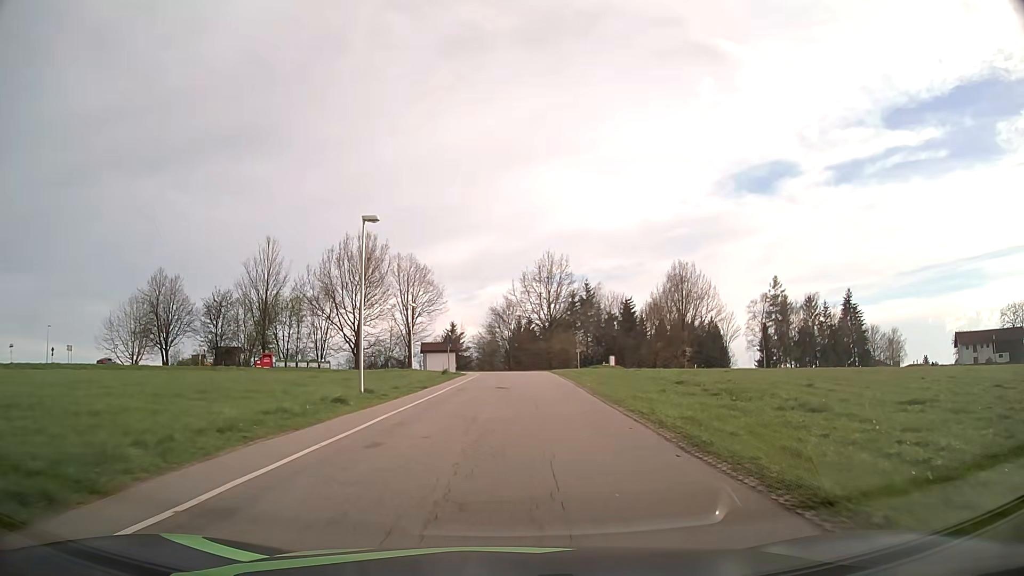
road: secondary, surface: asphalt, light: Day
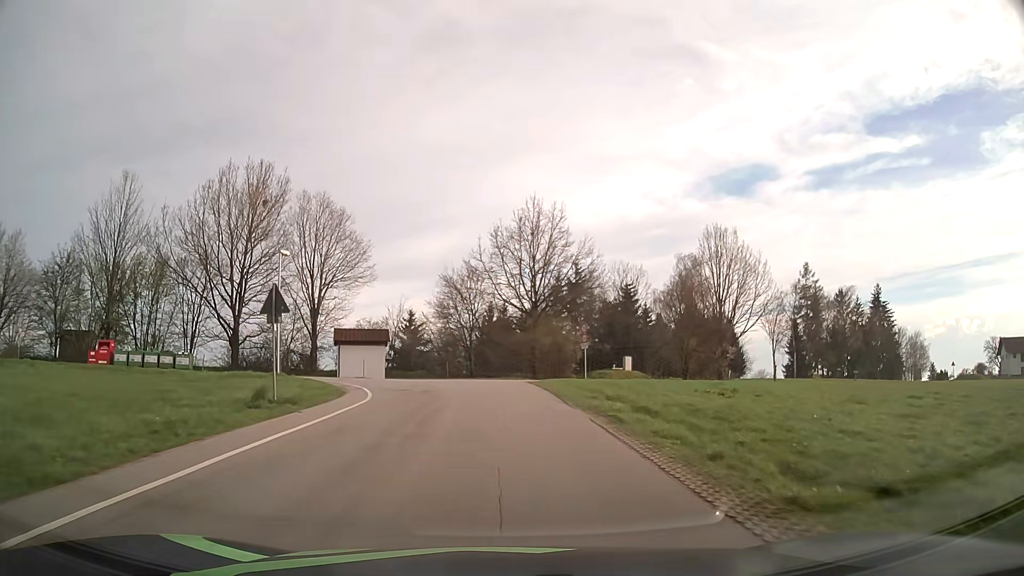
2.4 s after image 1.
(+1.0, +29.5) m; +3°
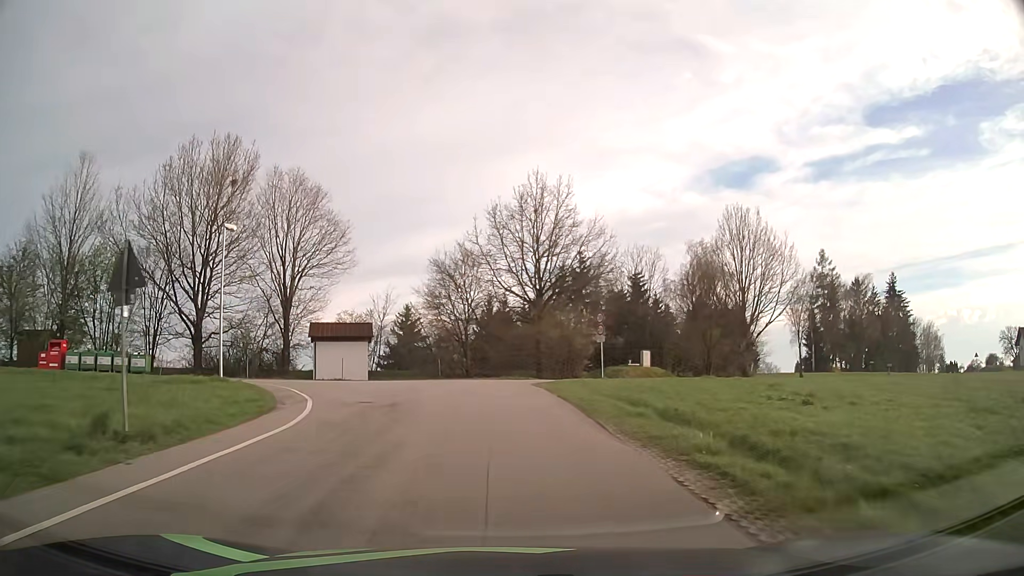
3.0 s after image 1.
(0.0, +6.7) m; 0°
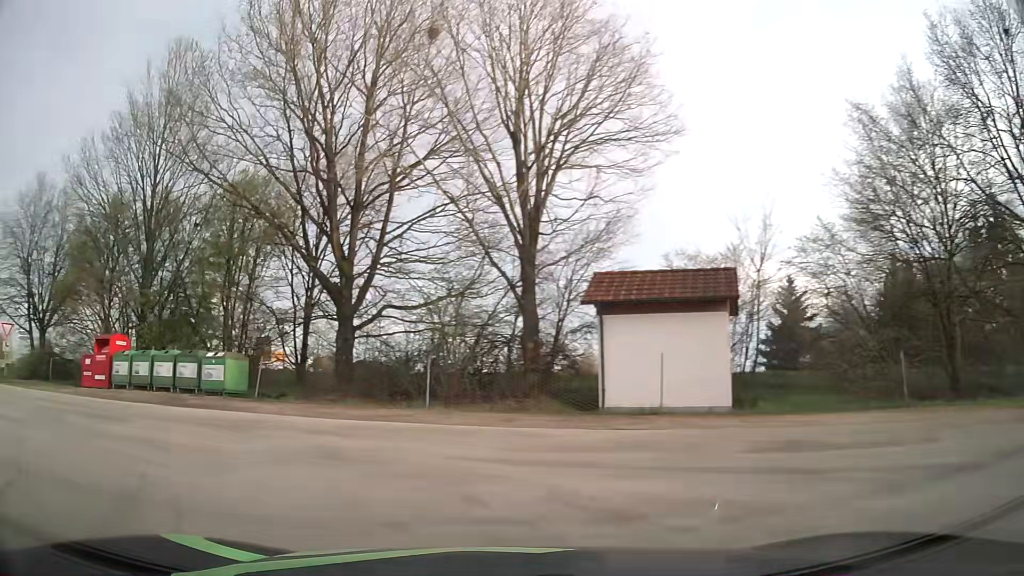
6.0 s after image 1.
(-3.7, +25.7) m; -32°
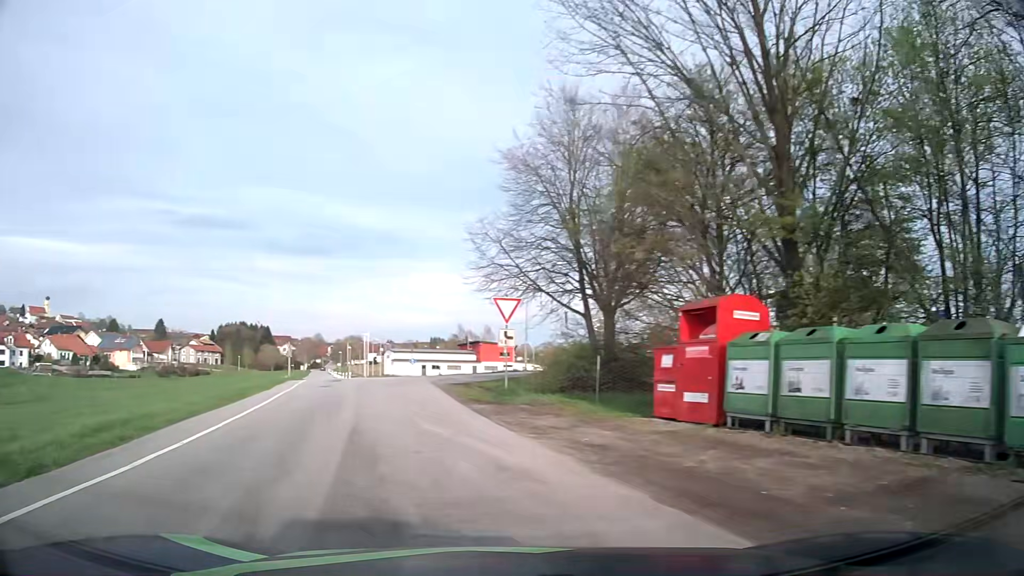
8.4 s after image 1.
(-7.4, +14.0) m; -55°
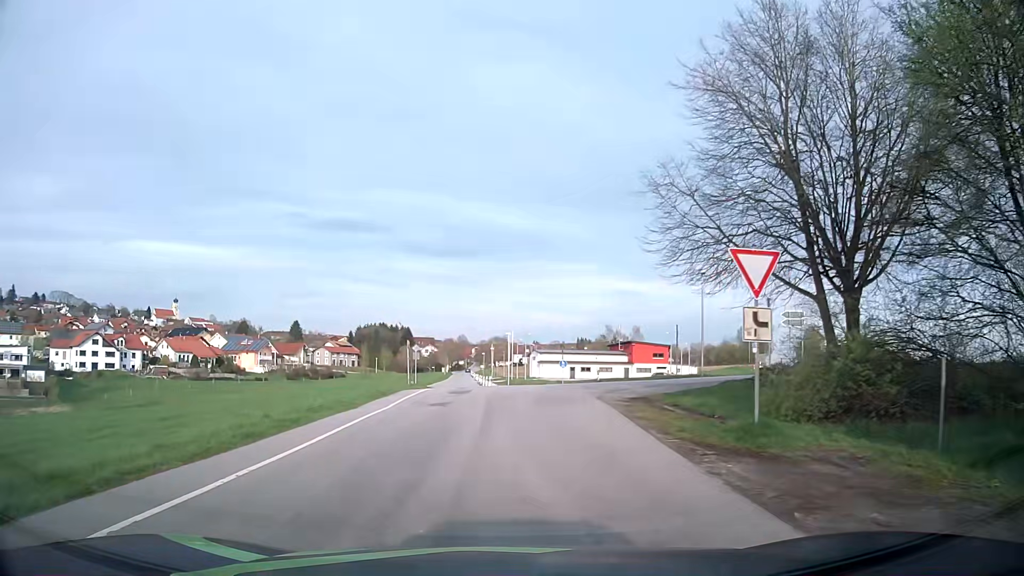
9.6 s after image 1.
(-1.3, +8.8) m; -12°
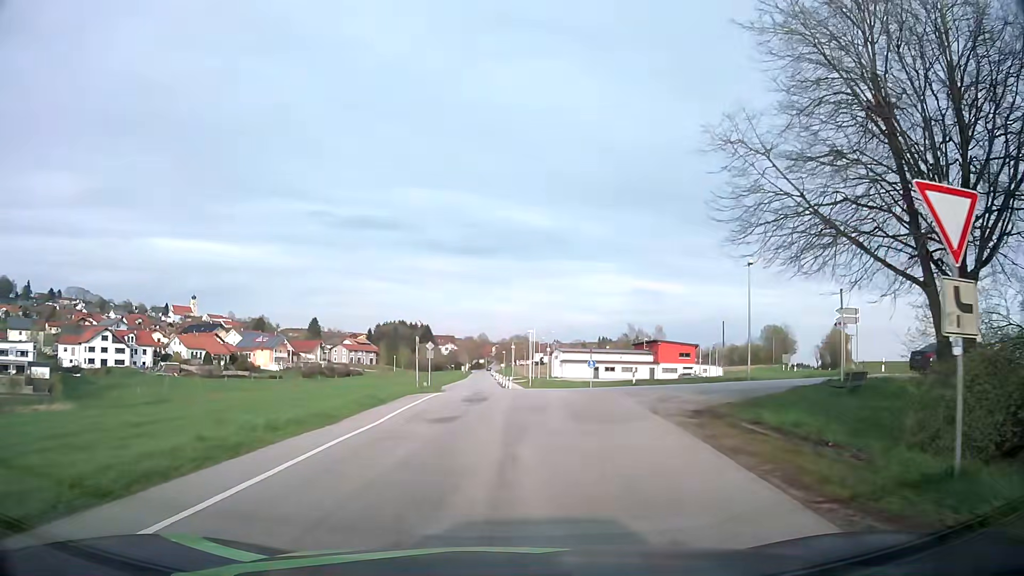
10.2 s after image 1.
(-0.1, +4.4) m; -3°
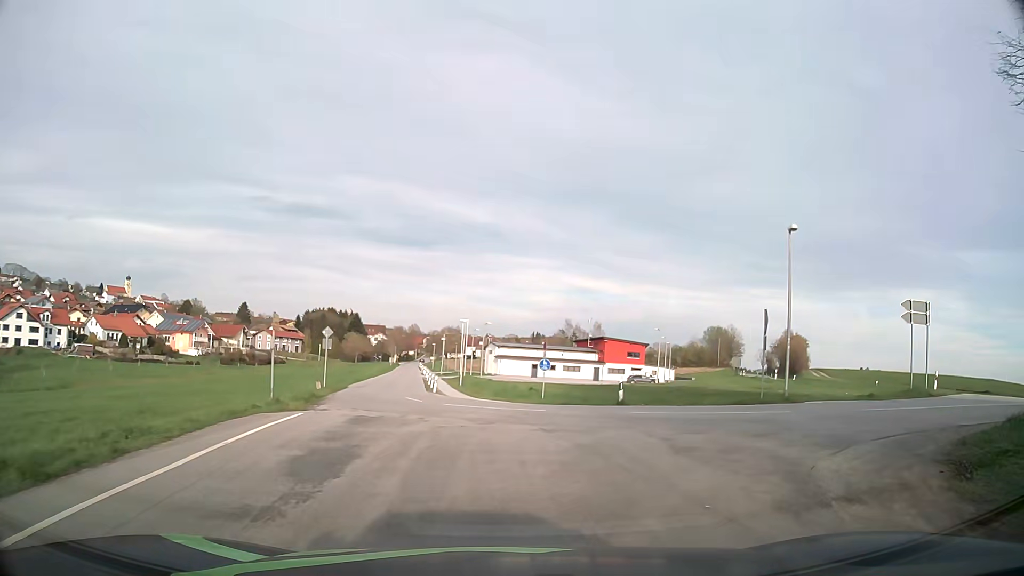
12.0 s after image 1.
(+0.3, +11.8) m; +6°
(+2, +10) (+11, +14) (+20, +15) (+27, +23) (+29, +32) (+30, +42) (+32, +52) (+34, +62) (+36, +72) (+38, +82) m
